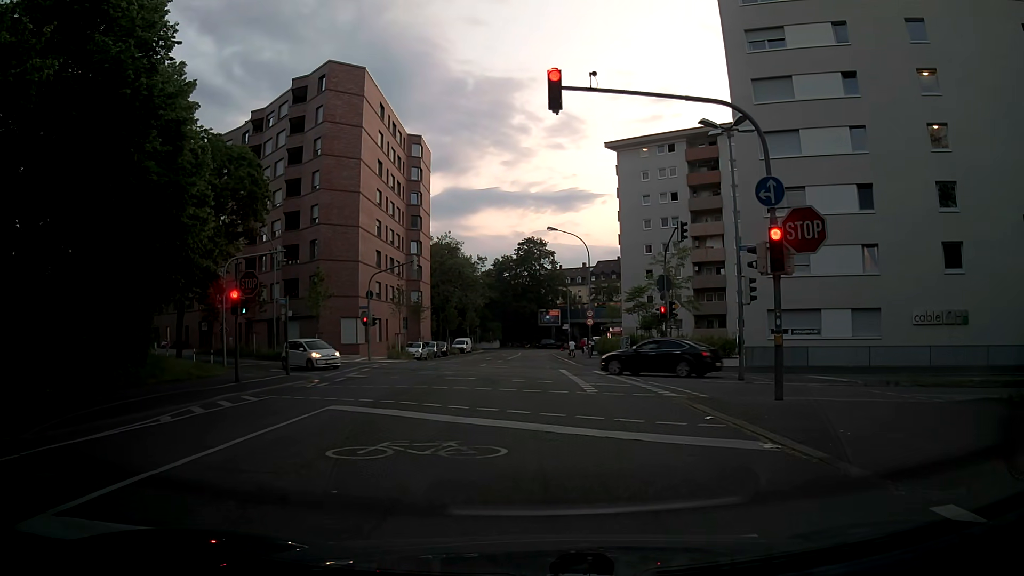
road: tertiary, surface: asphalt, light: Sunrise
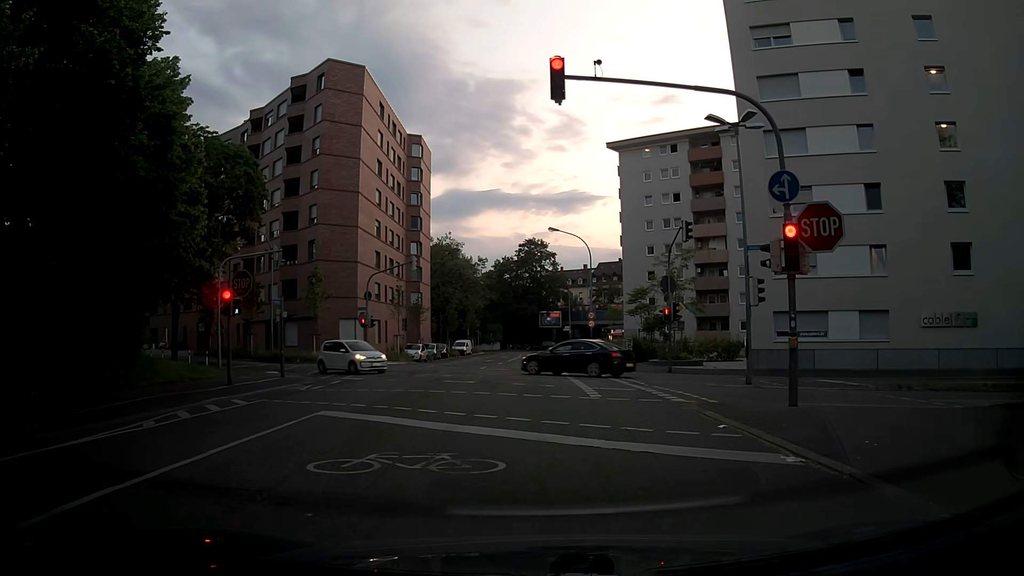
(0.0, +0.6) m; 0°
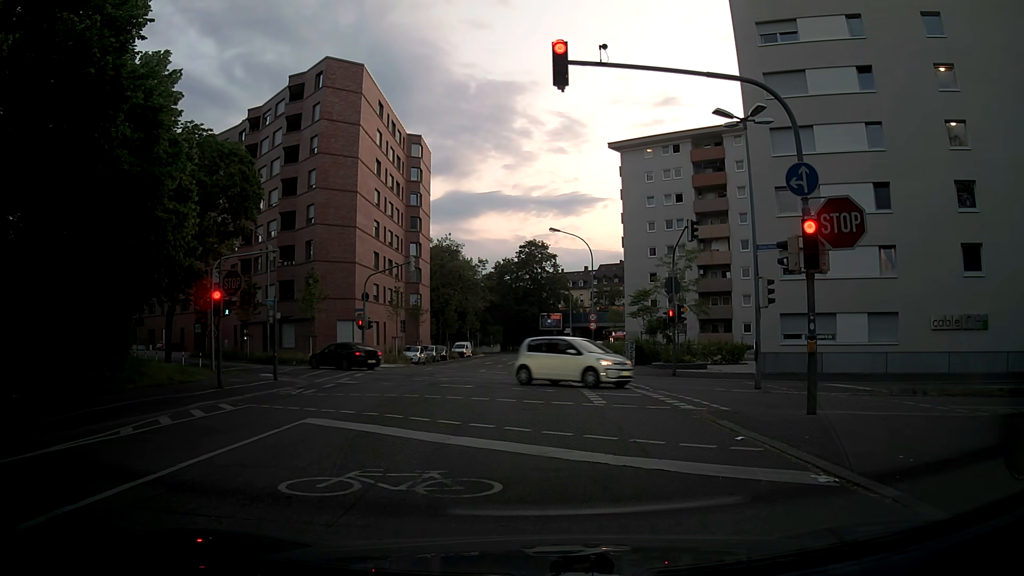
(0.0, +0.8) m; 0°
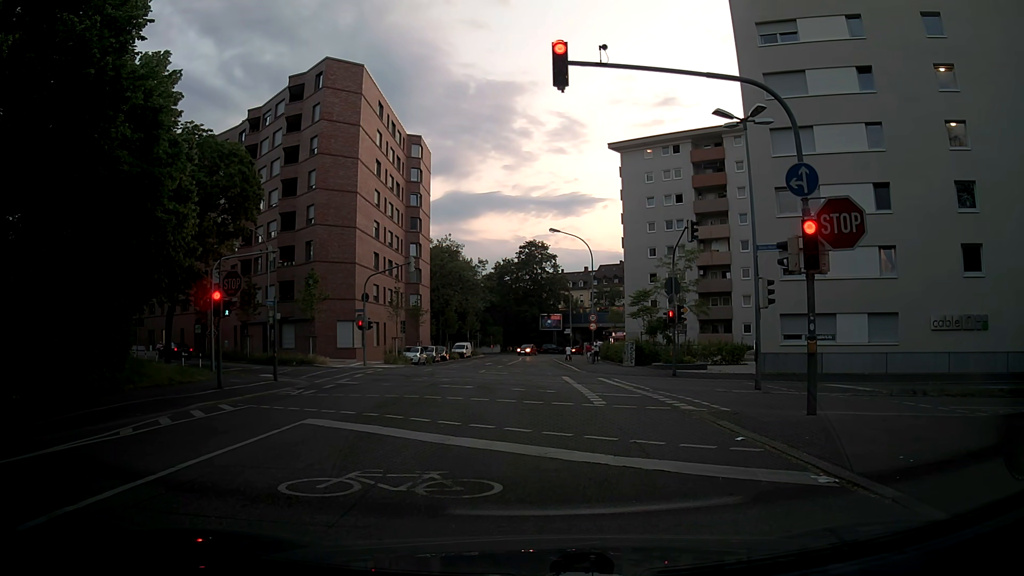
(0.0, +0.1) m; 0°
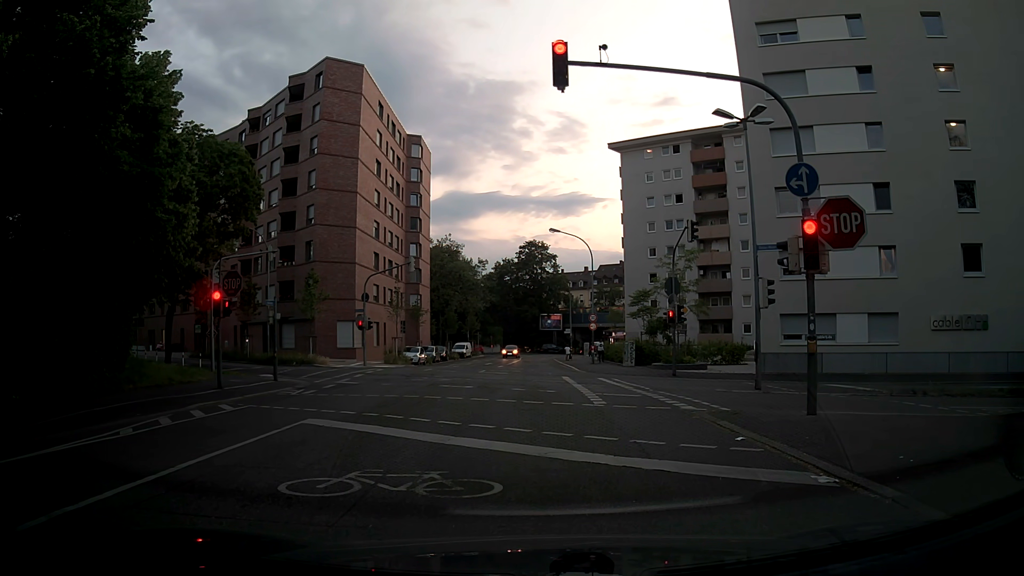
(0.0, 0.0) m; 0°
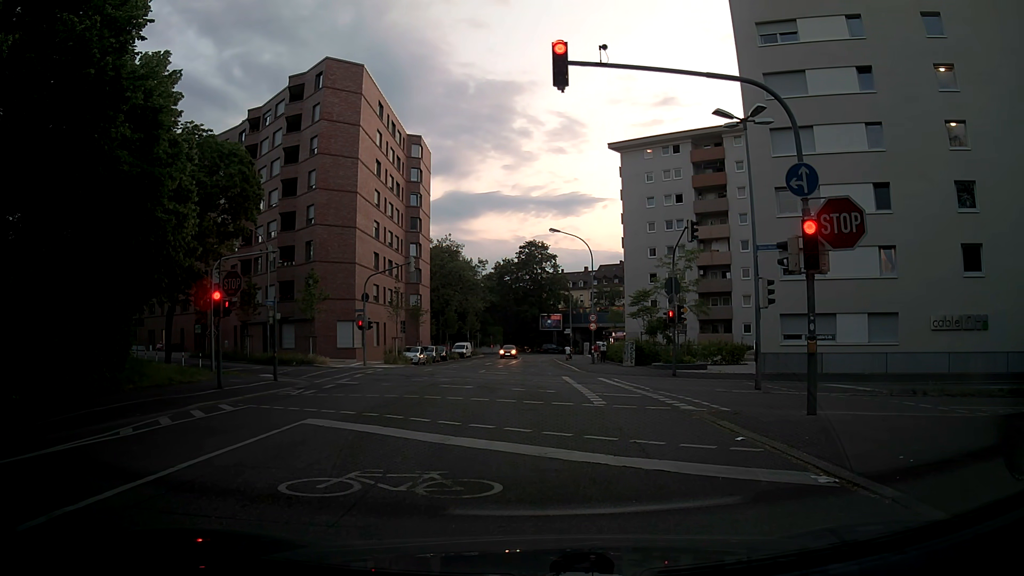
(0.0, 0.0) m; 0°
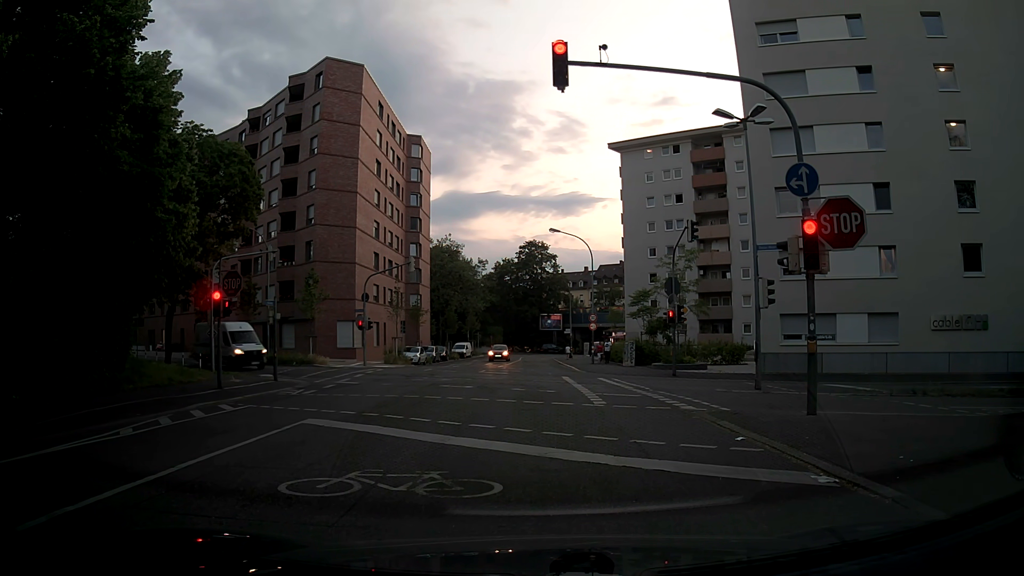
(0.0, 0.0) m; 0°
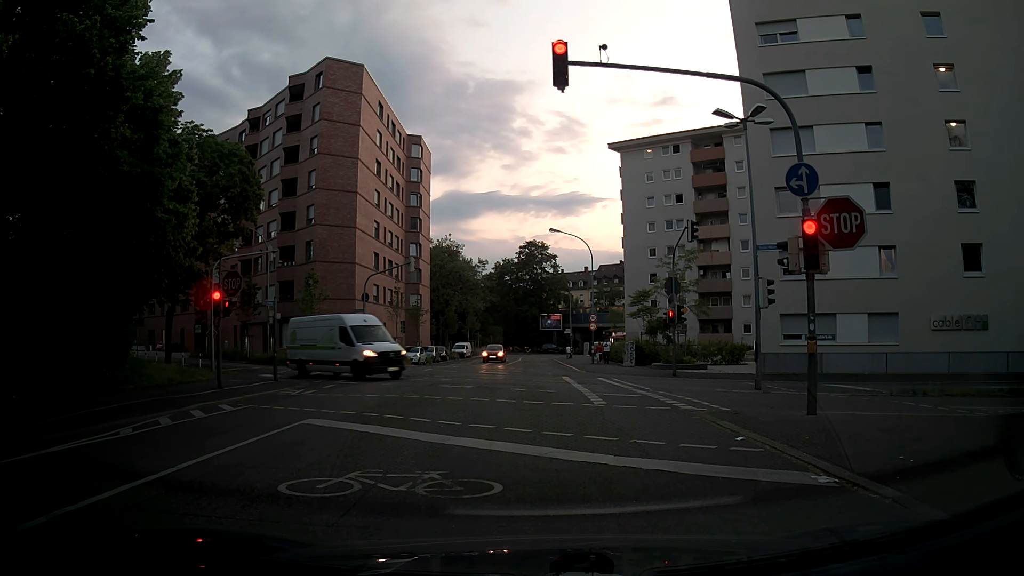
(0.0, 0.0) m; 0°
